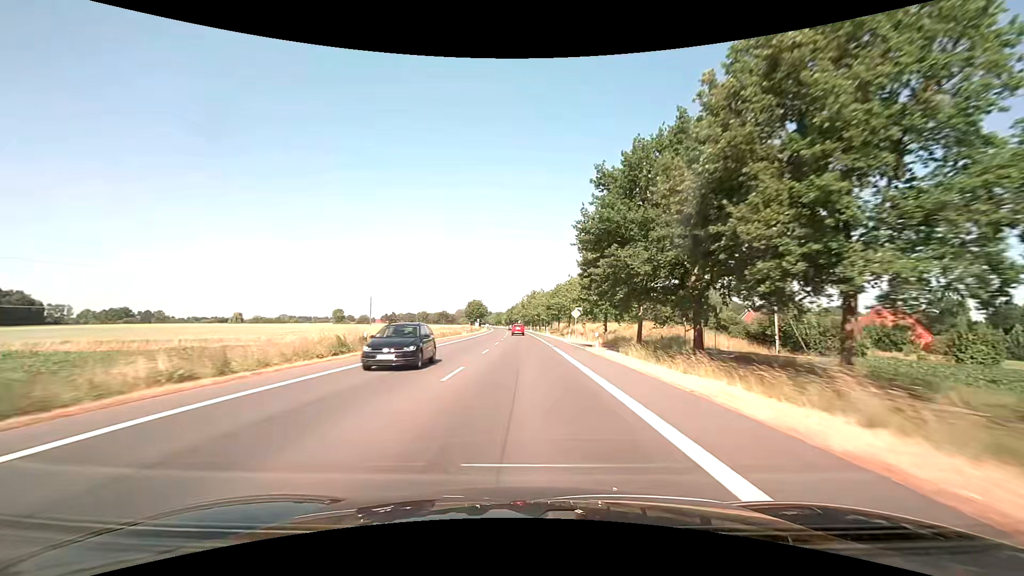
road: primary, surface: asphalt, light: Day
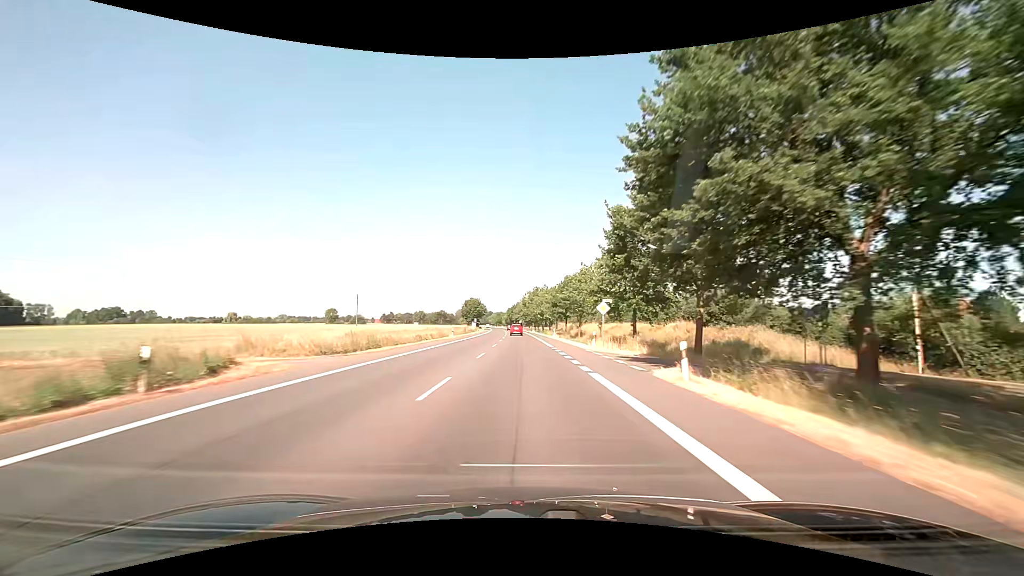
(0.0, +15.2) m; 0°
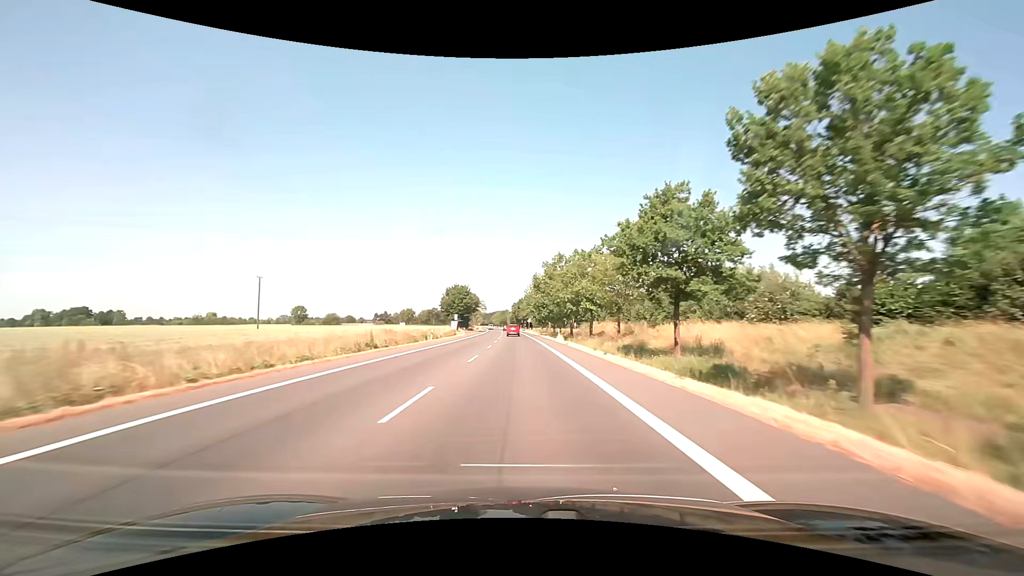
(-0.3, +62.4) m; -1°
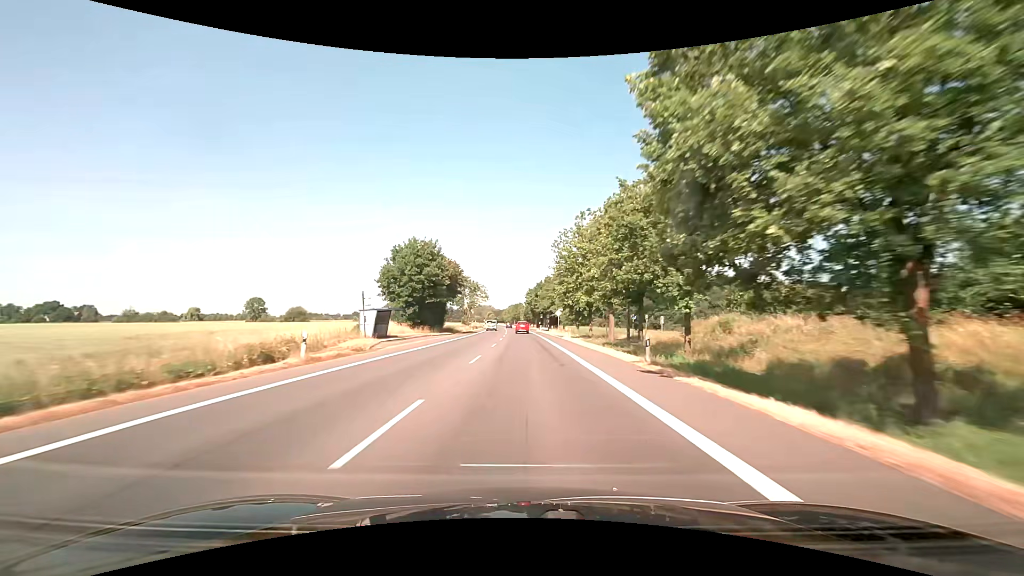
(-1.2, +62.3) m; -2°
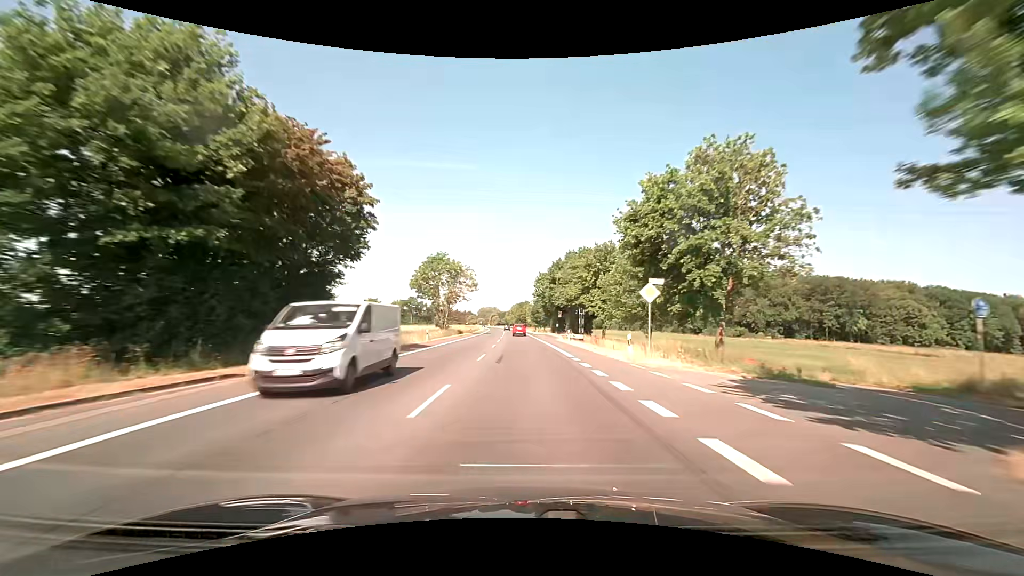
(-0.1, +45.6) m; 0°
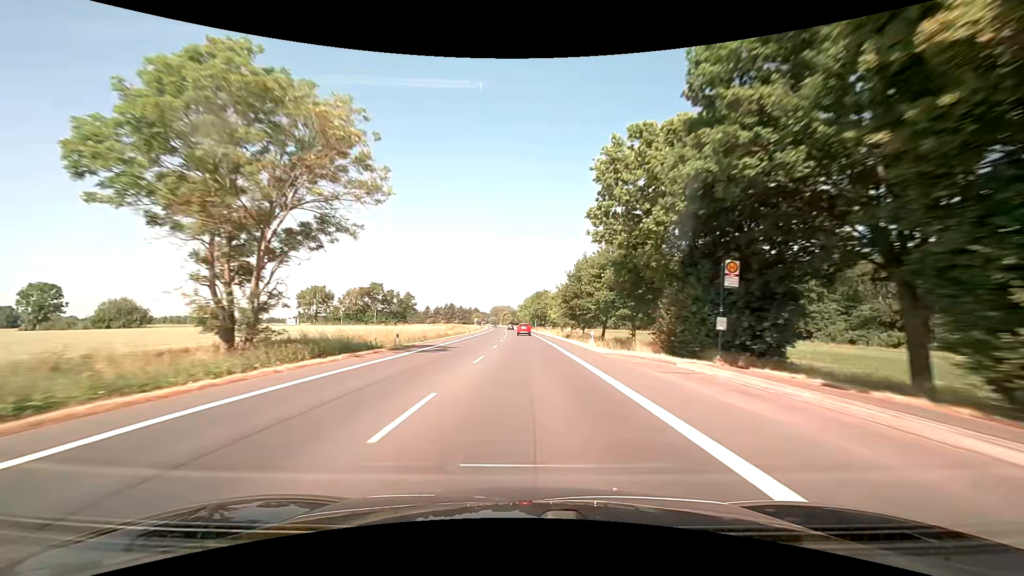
(-1.2, +61.8) m; -2°
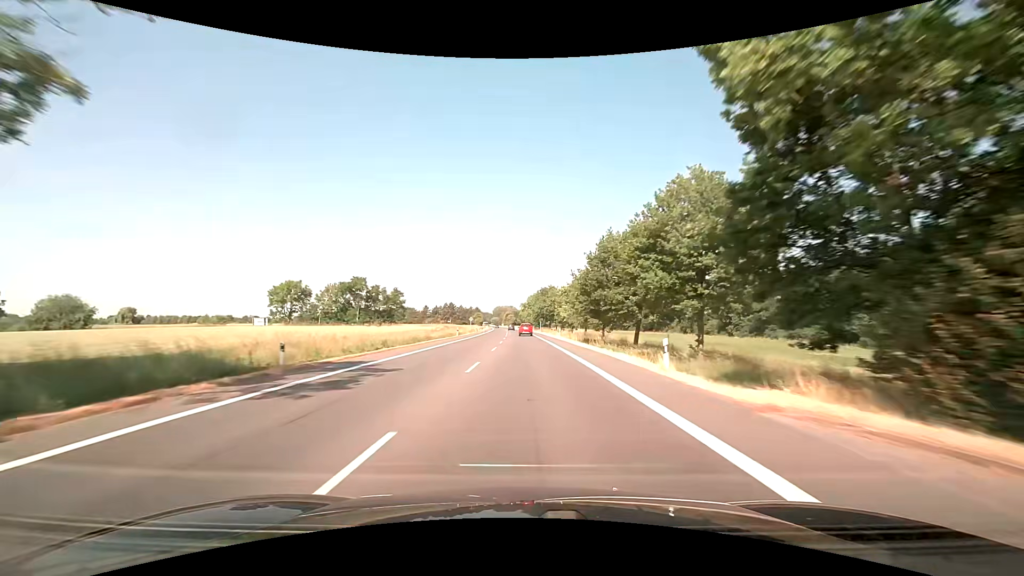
(-0.1, +15.6) m; 0°
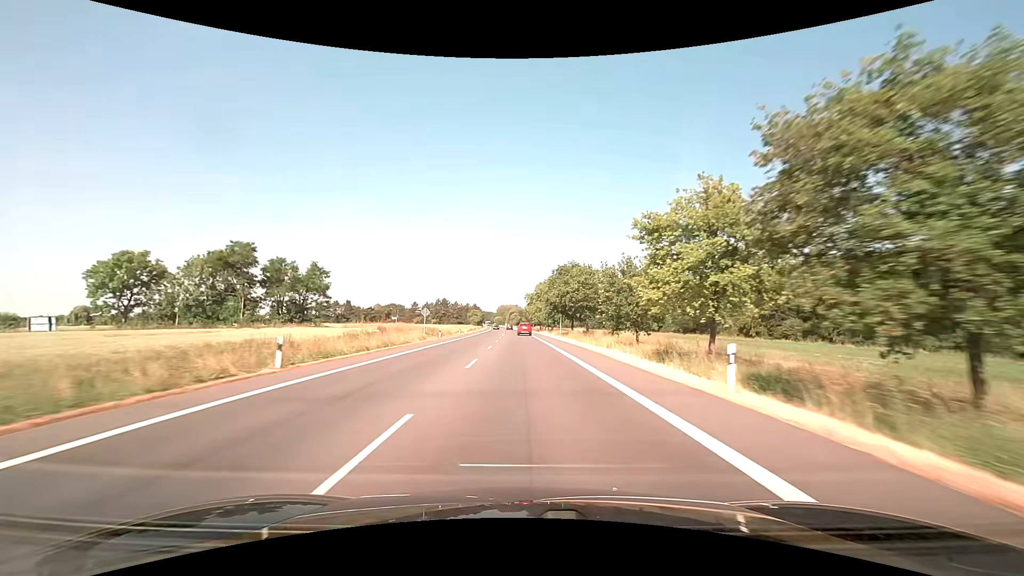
(-0.3, +47.0) m; -1°
(0, +10) (0, +20) (0, +30) (0, +40) (0, +50) (-1, +60) (-1, +70) (-1, +80) (-1, +90) (-2, +100) m
